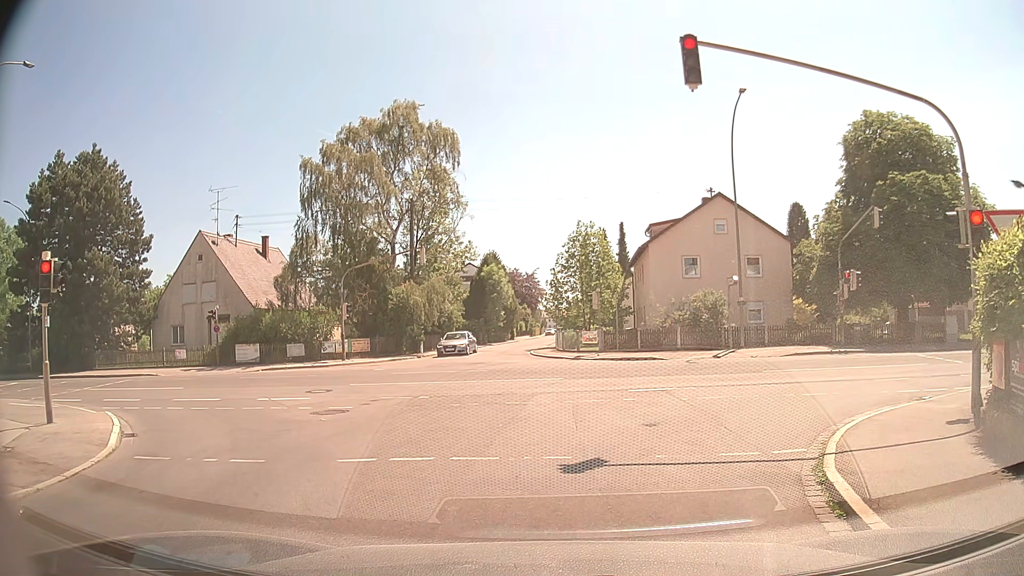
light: Day
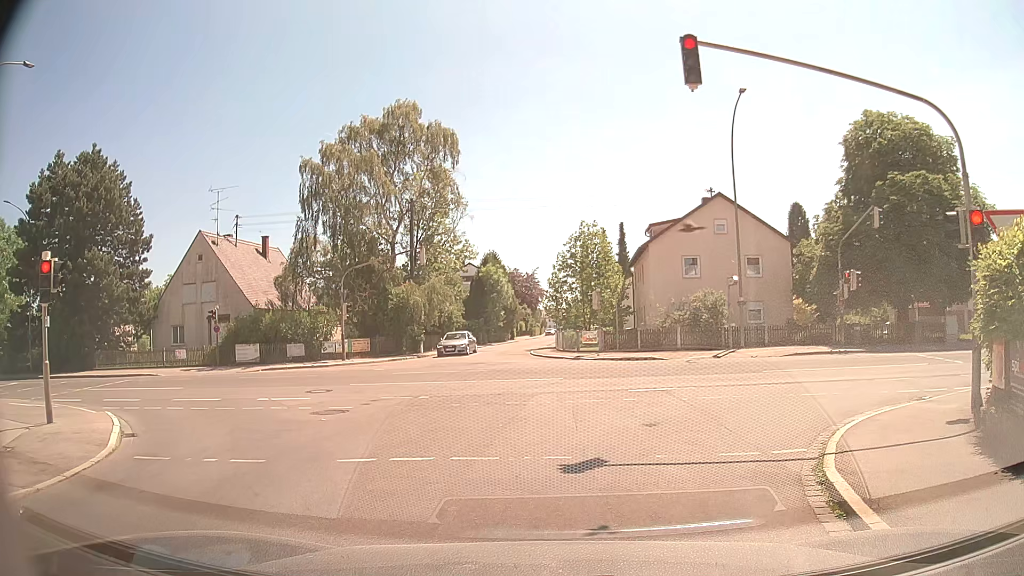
(0.0, 0.0) m; 0°
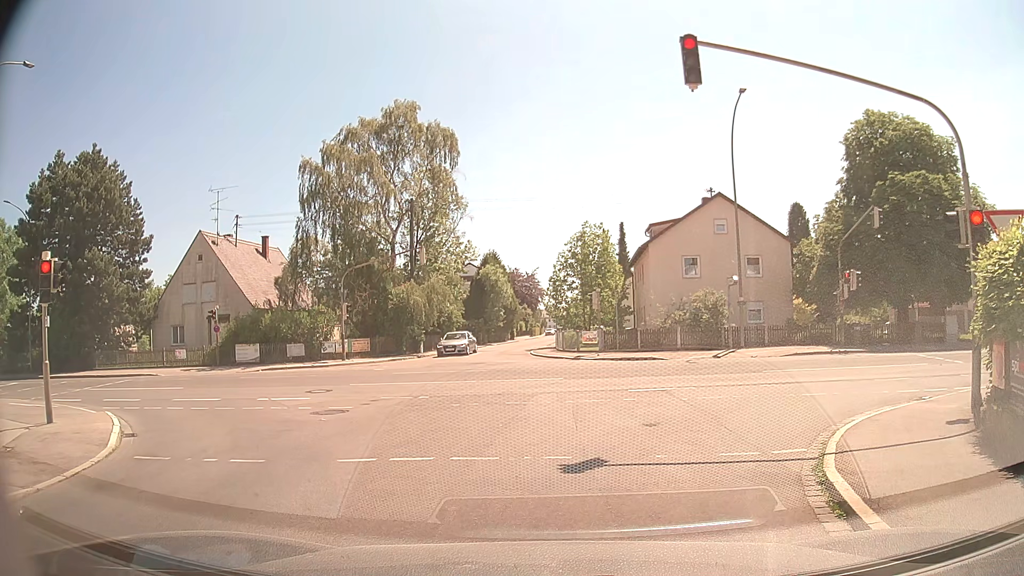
(0.0, 0.0) m; 0°
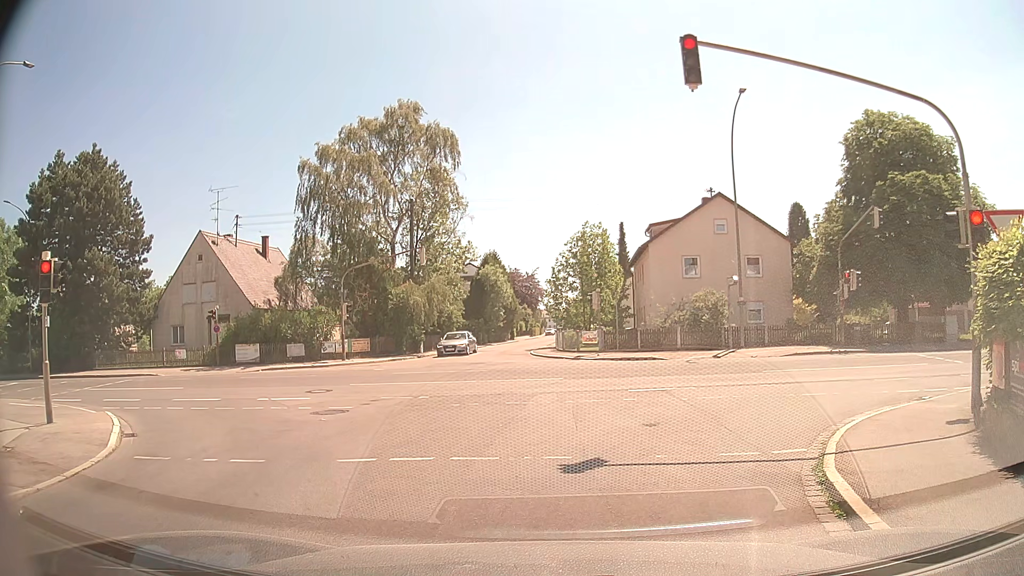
(0.0, 0.0) m; 0°
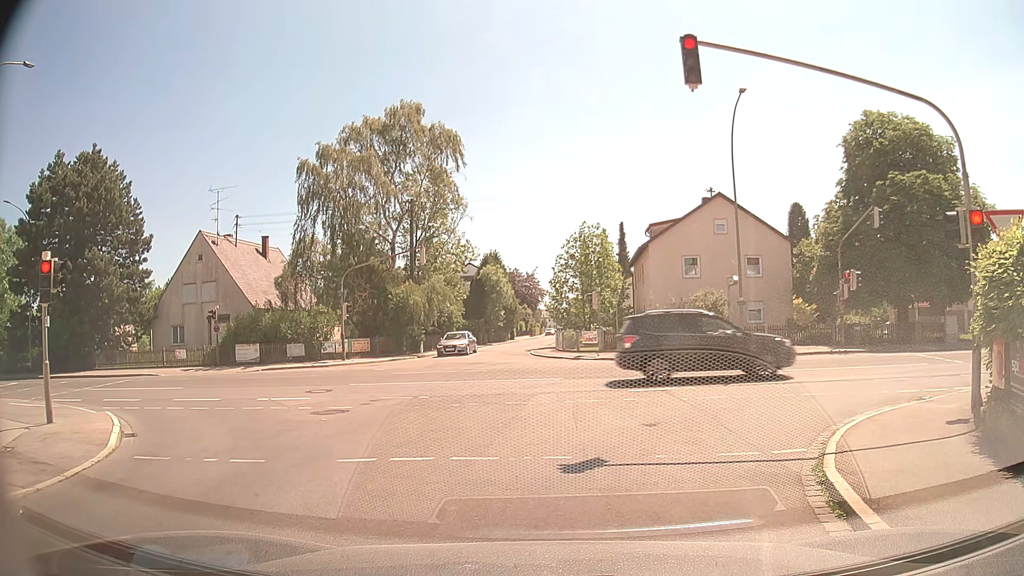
(0.0, 0.0) m; 0°
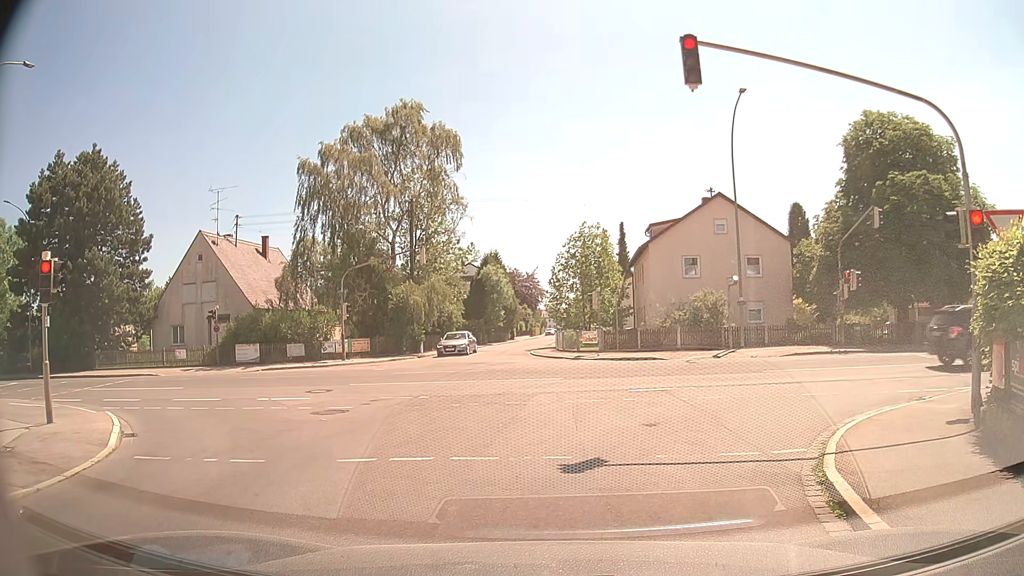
(0.0, 0.0) m; 0°
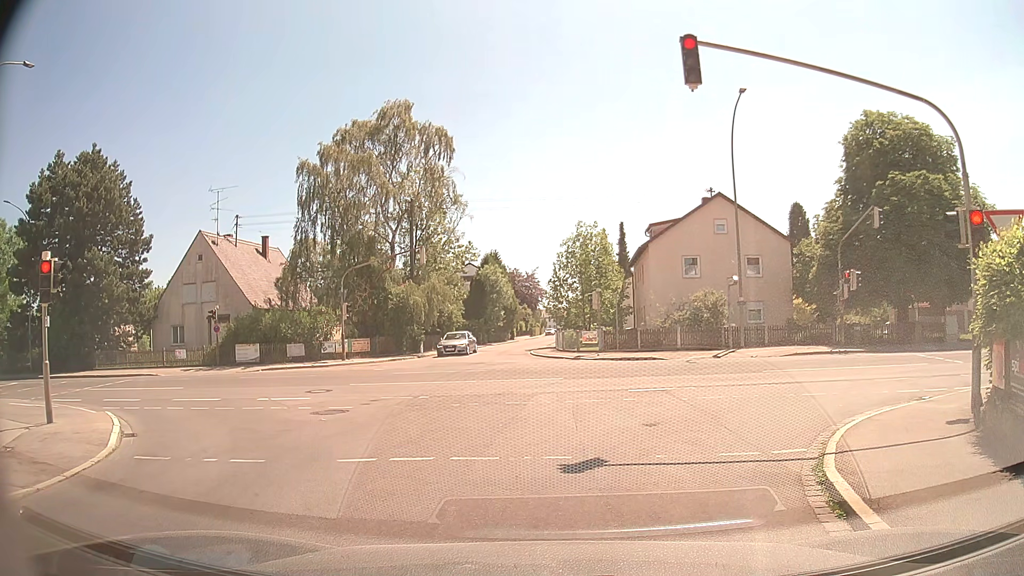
(0.0, 0.0) m; 0°
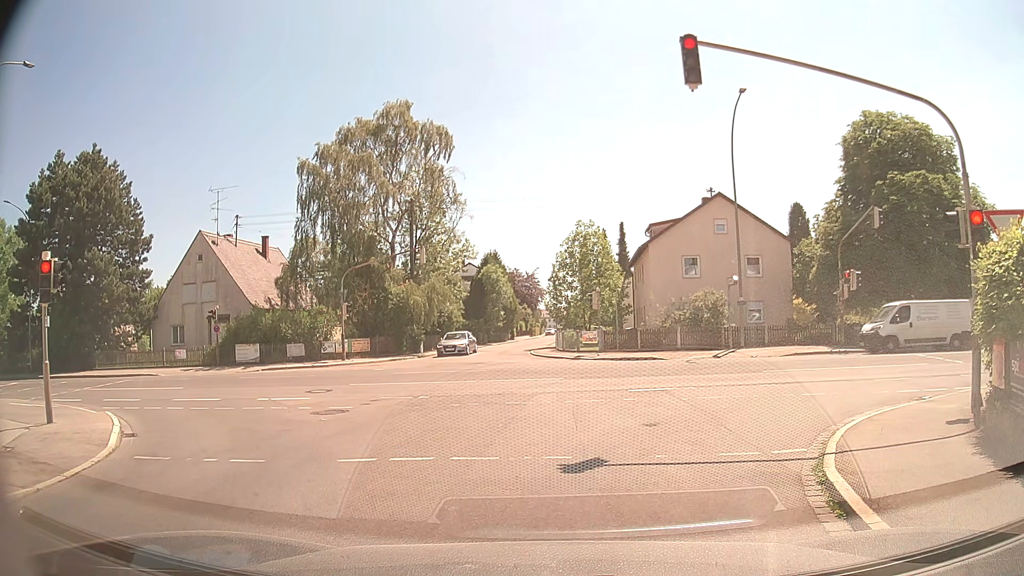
(0.0, 0.0) m; 0°
